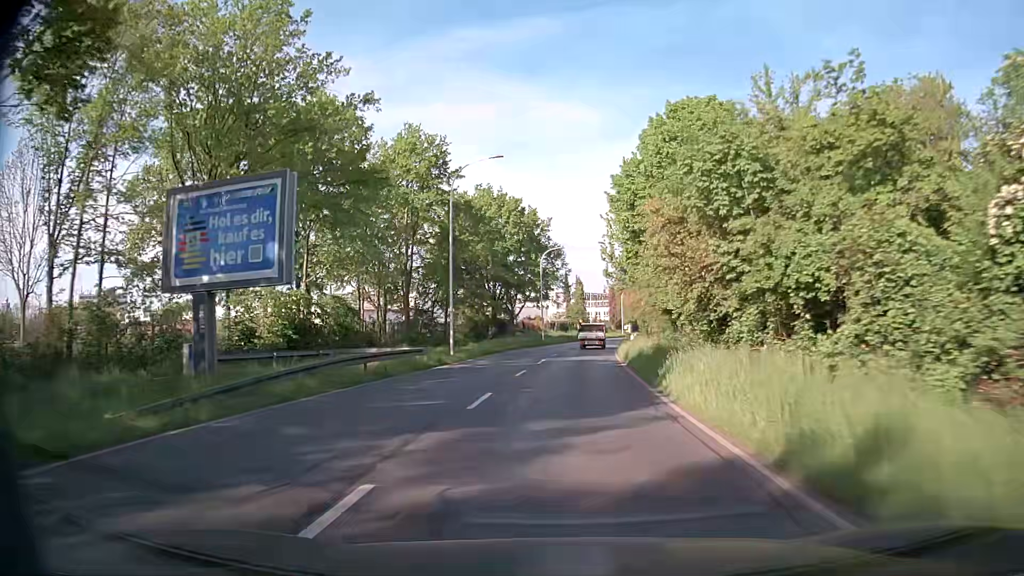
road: secondary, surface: asphalt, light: Day
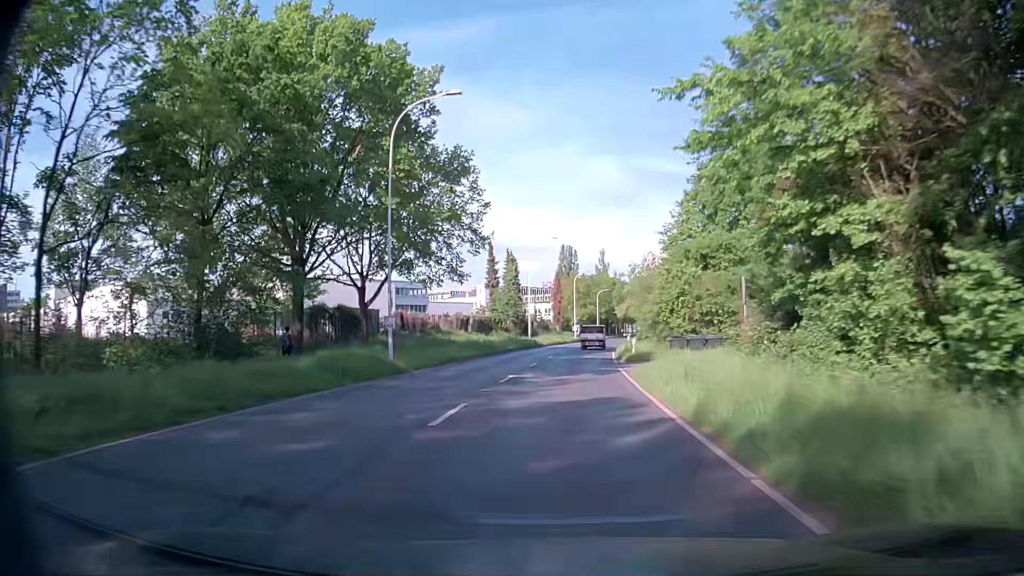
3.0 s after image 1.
(+2.1, +46.9) m; +5°
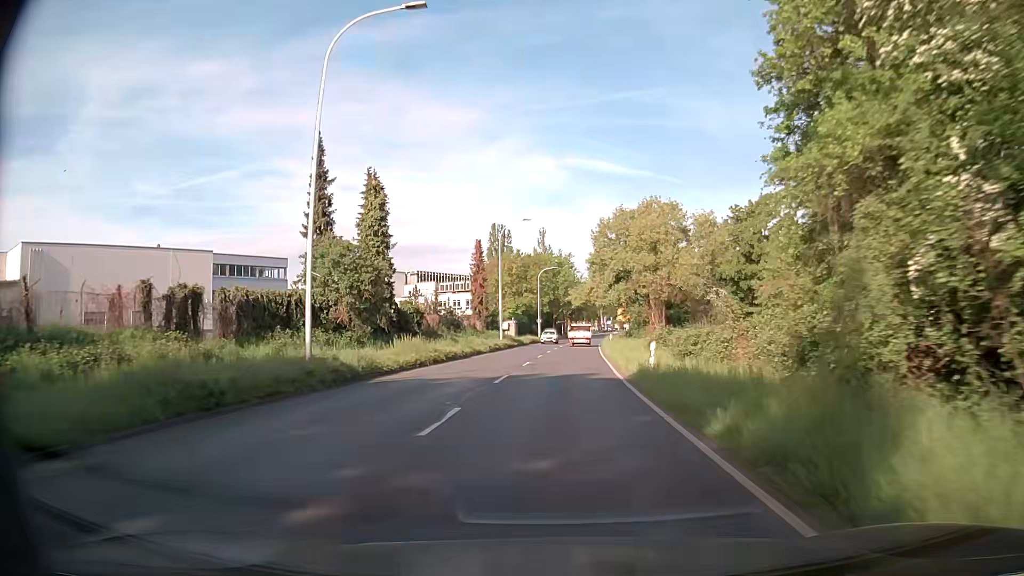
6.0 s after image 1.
(+2.0, +45.7) m; +5°
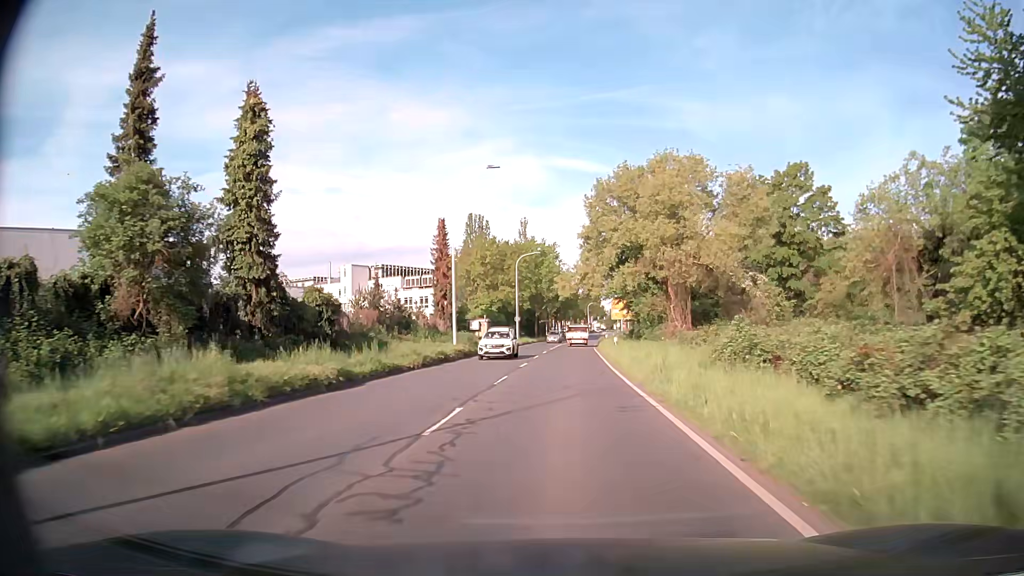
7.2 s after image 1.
(+0.2, +18.0) m; +1°
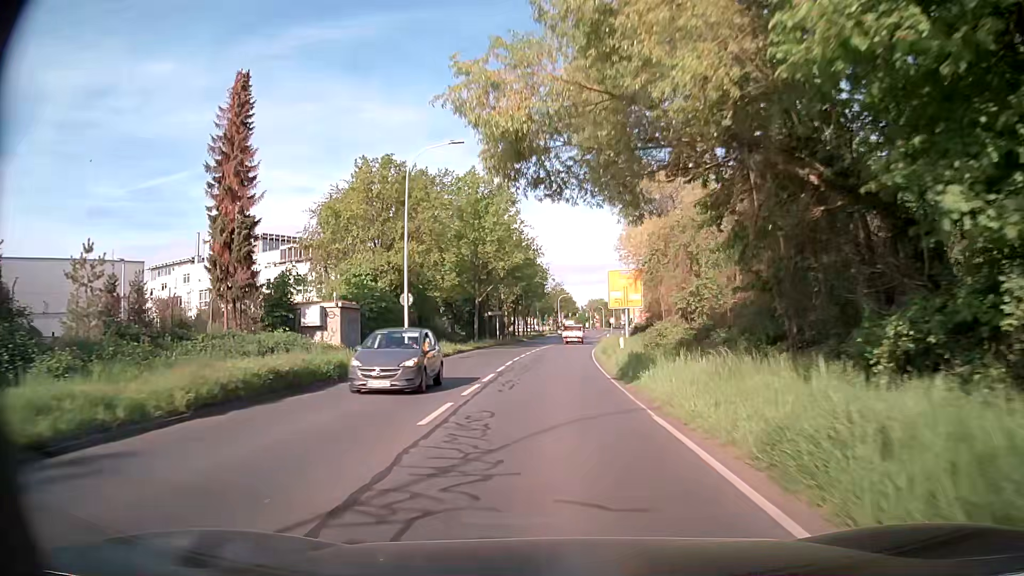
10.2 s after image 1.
(+1.1, +44.2) m; +3°
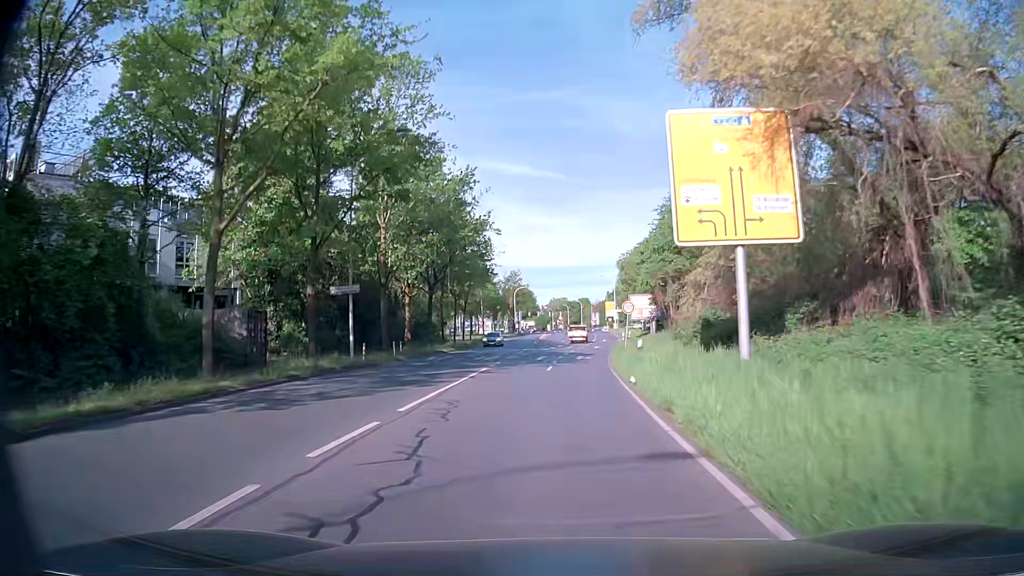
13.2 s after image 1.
(+0.7, +43.1) m; +3°
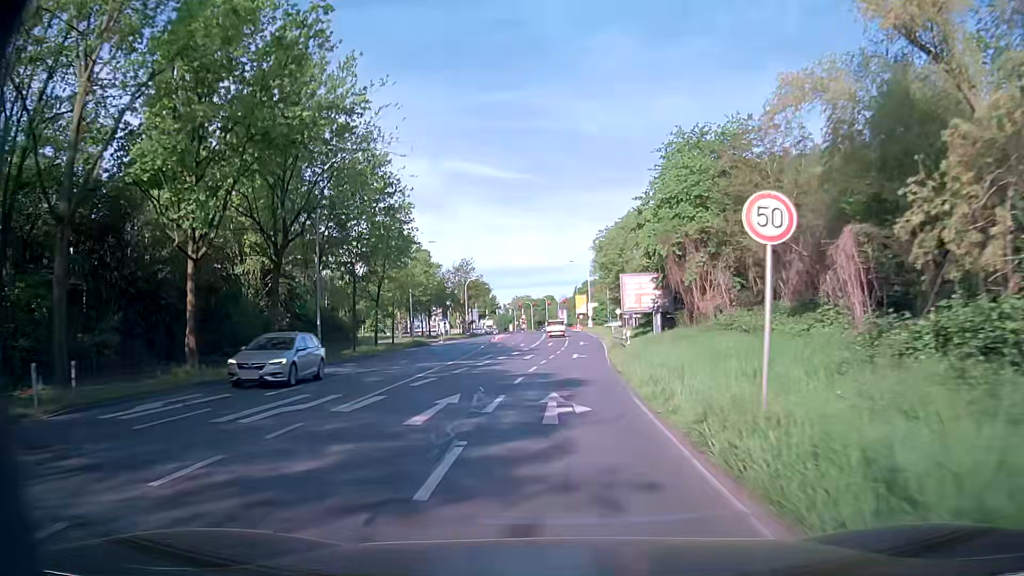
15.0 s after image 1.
(+0.5, +25.4) m; +2°
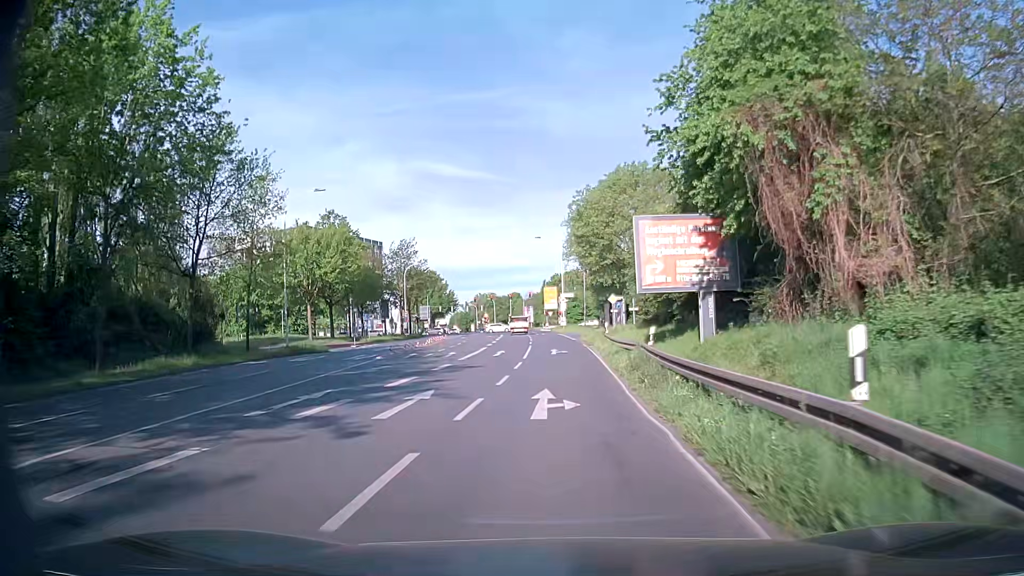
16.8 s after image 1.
(+0.9, +25.0) m; +3°
